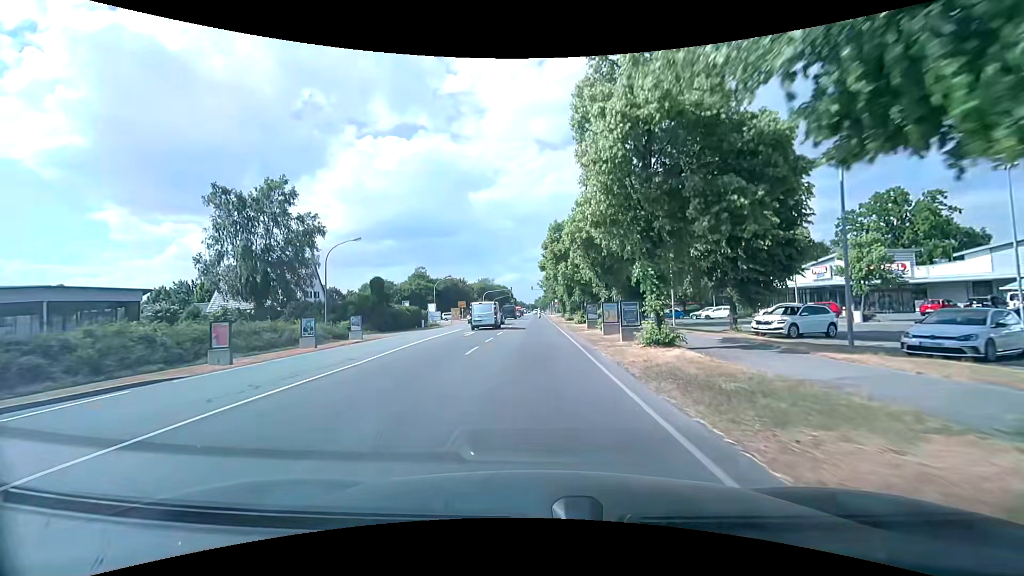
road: secondary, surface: asphalt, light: Day
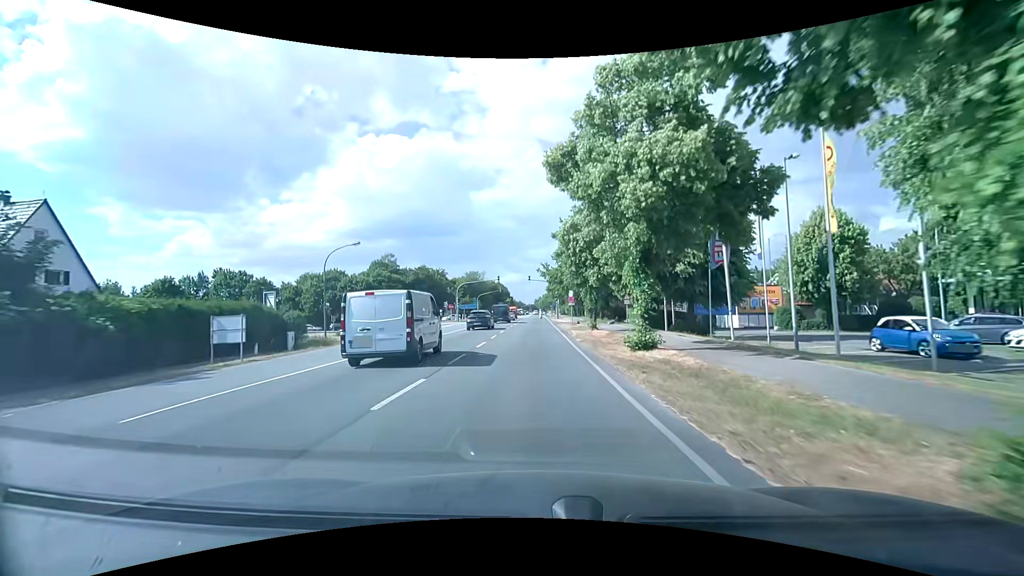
(0.0, +38.3) m; -1°
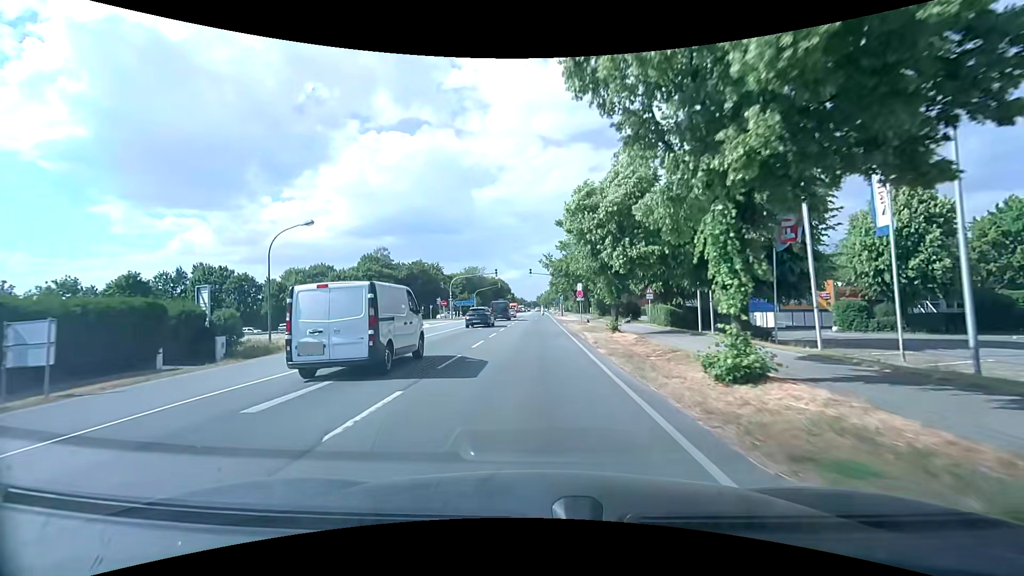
(+0.1, +7.7) m; +1°
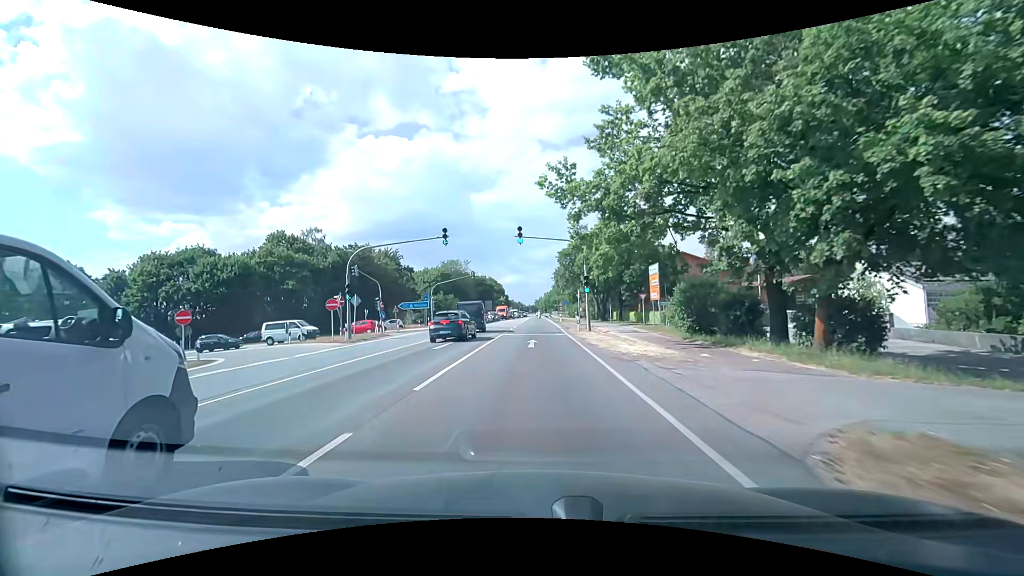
(-0.5, +38.4) m; -1°
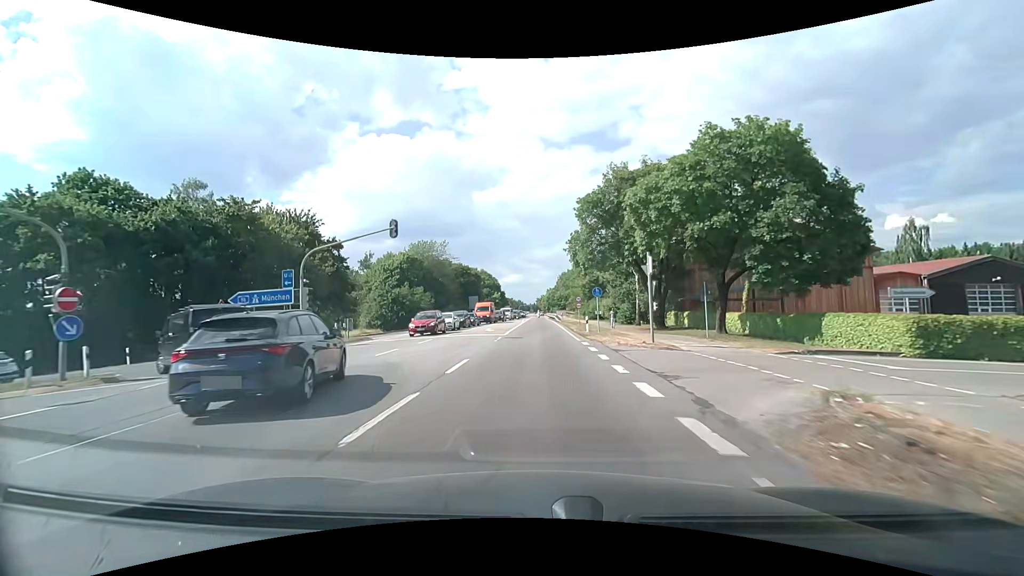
(+0.1, +32.6) m; 0°
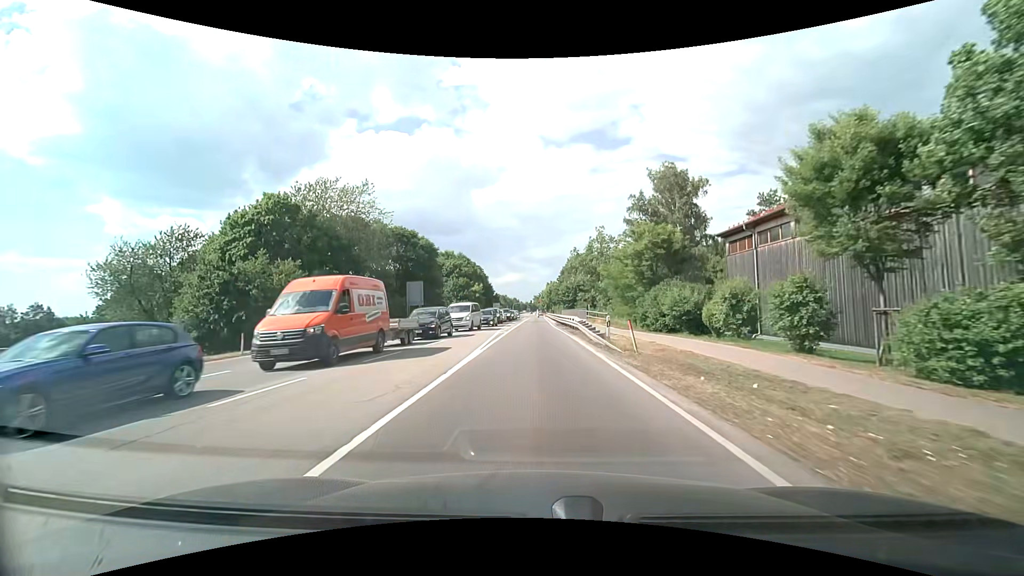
(+0.1, +44.5) m; 0°
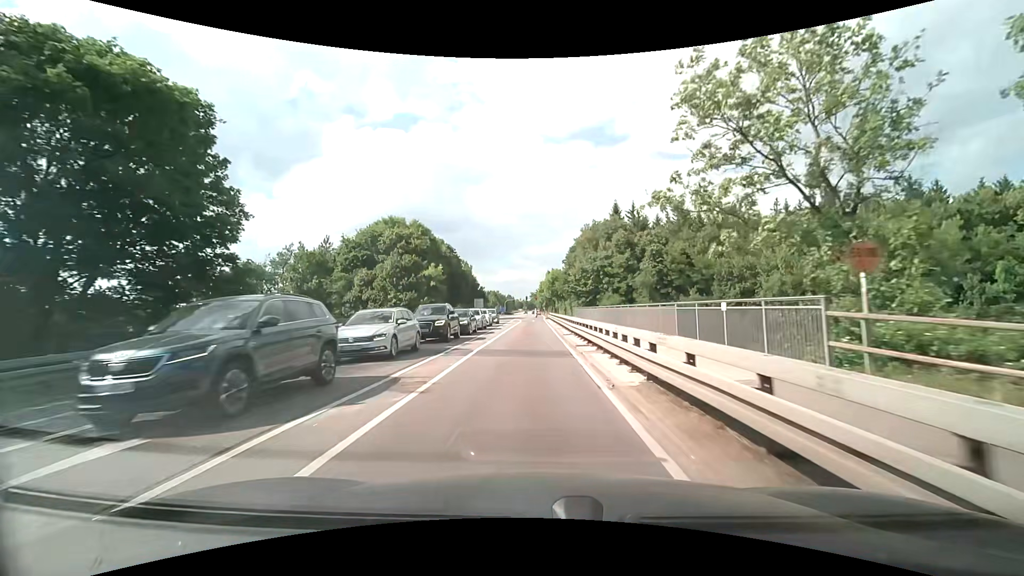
(+0.4, +43.4) m; +1°
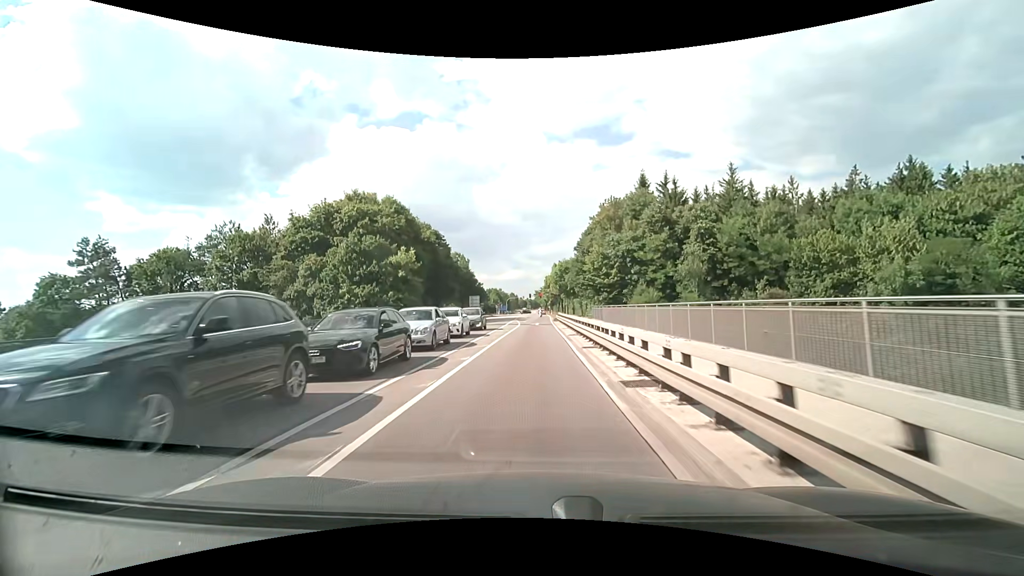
(-0.1, +16.4) m; -1°
(0, +10) (0, +20) (0, +30) (0, +40) (0, +50) (-1, +60) (-1, +70) (-1, +80) (-1, +90) (-1, +100) m
